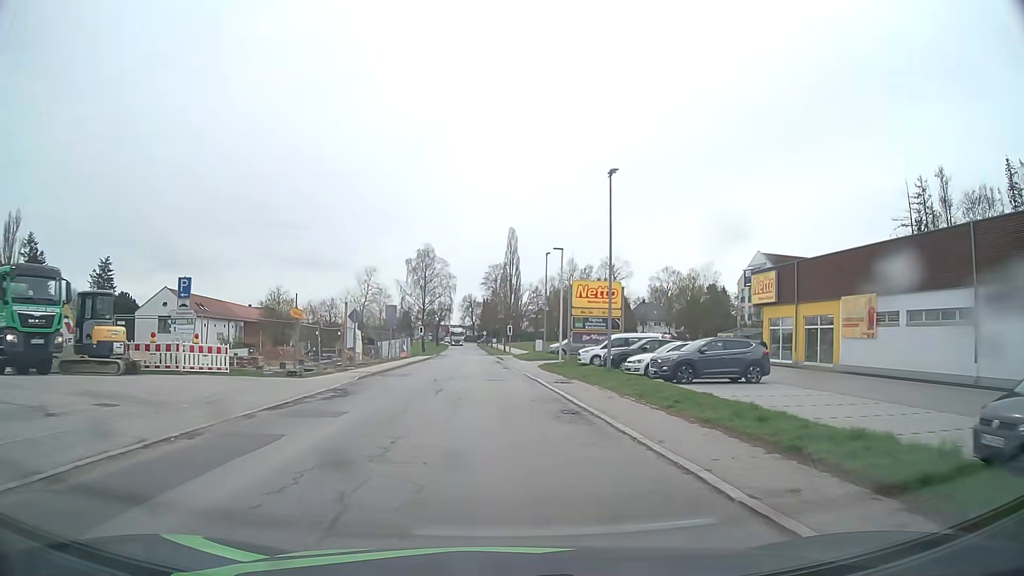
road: secondary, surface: asphalt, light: Day
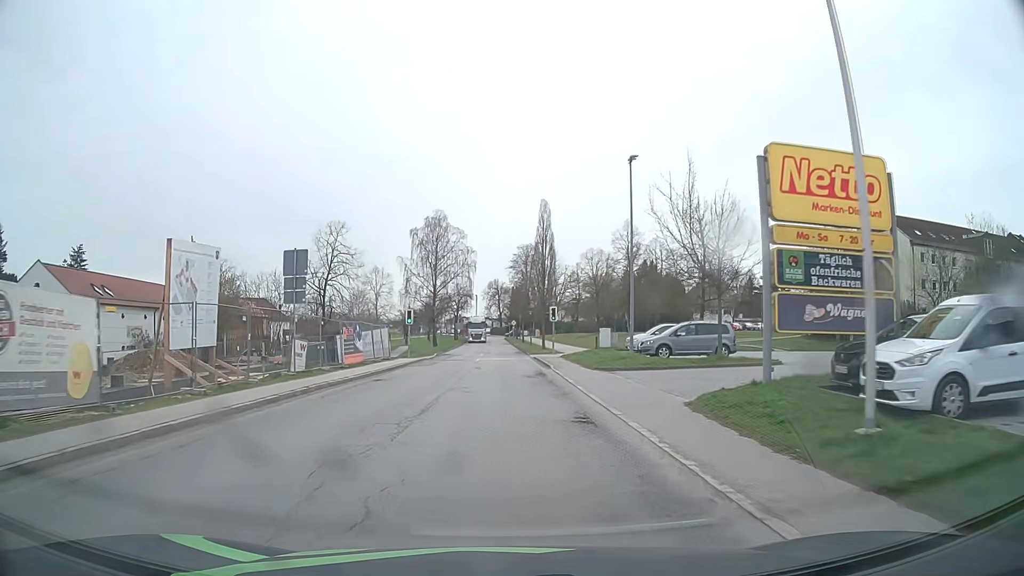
(-0.6, +28.2) m; -2°
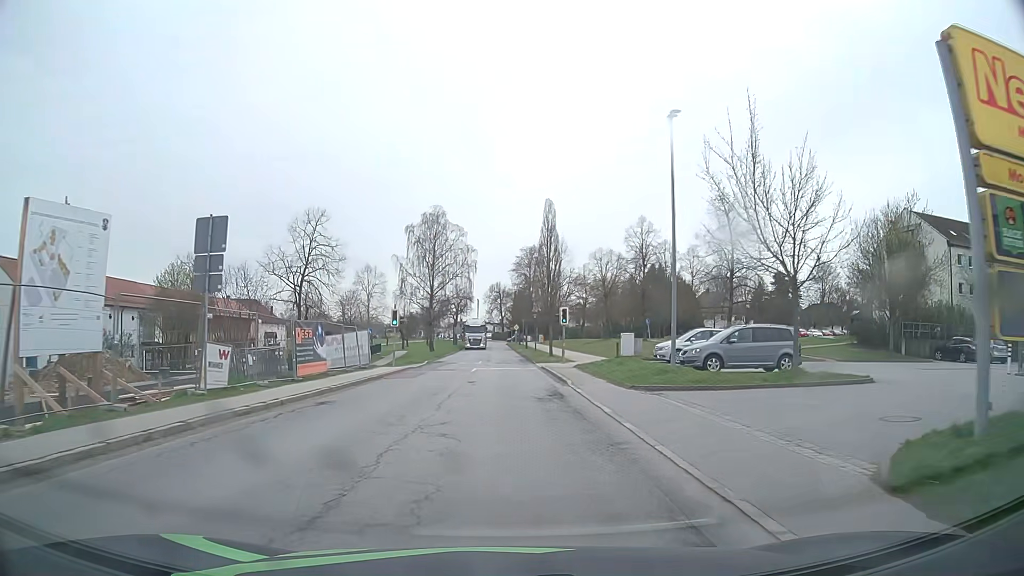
(-0.1, +6.8) m; -1°
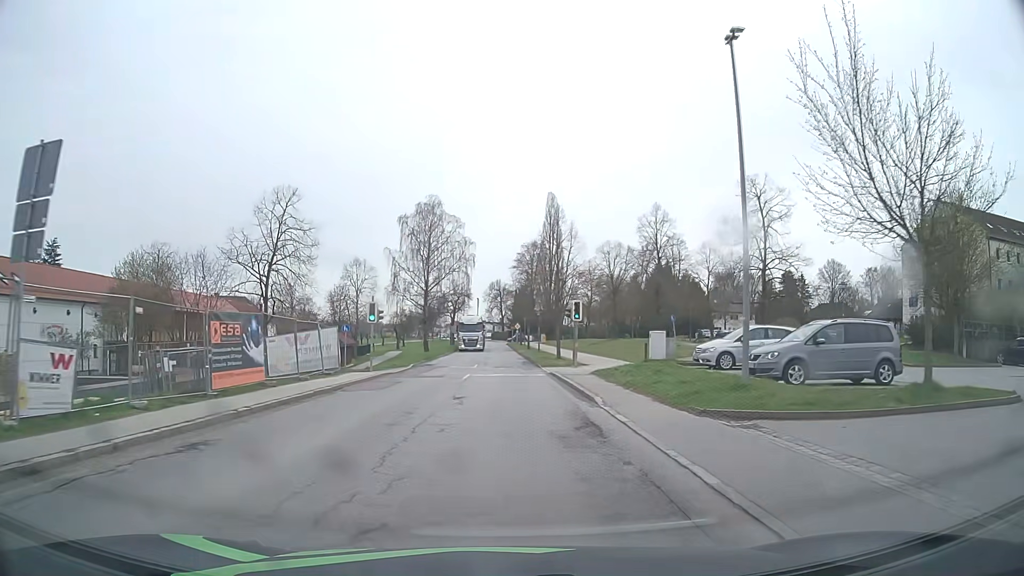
(0.0, +6.6) m; 0°
(0, +10) (0, +20) (0, +30) (0, +40) (0, +50) (0, +60) (0, +70) (-1, +80) (-1, +90) (-1, +100) m
